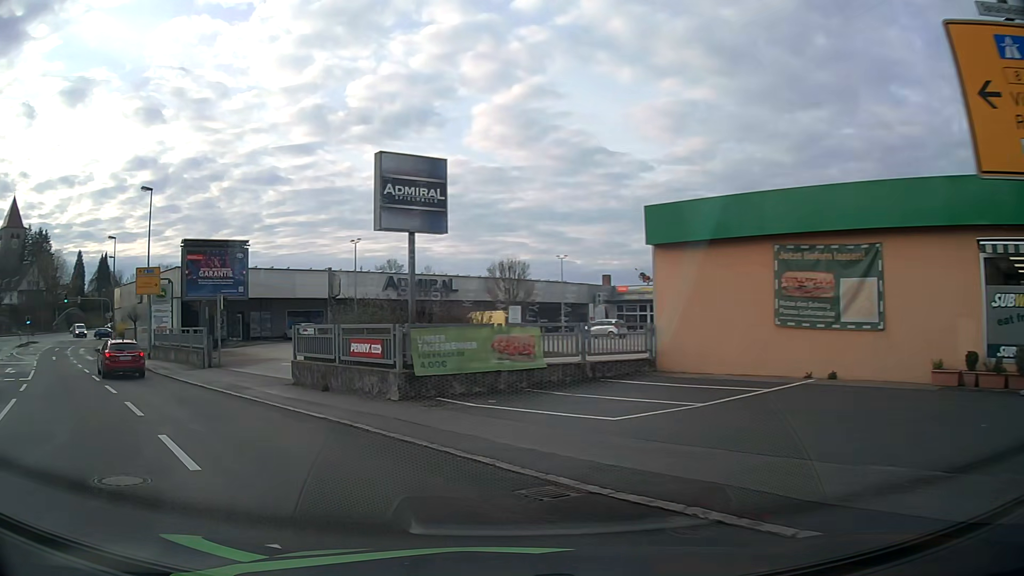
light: Day
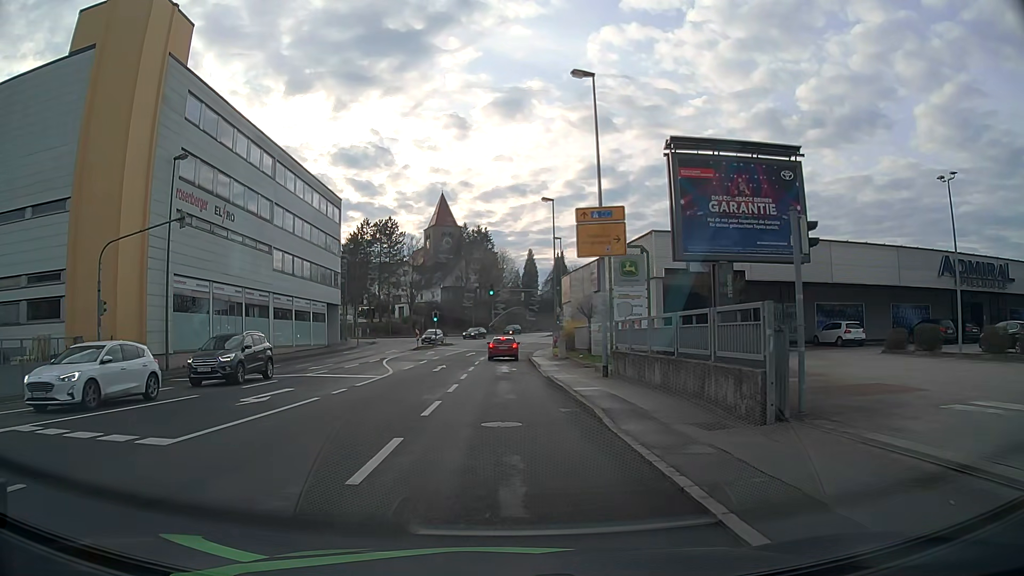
(-8.6, +17.5) m; -41°
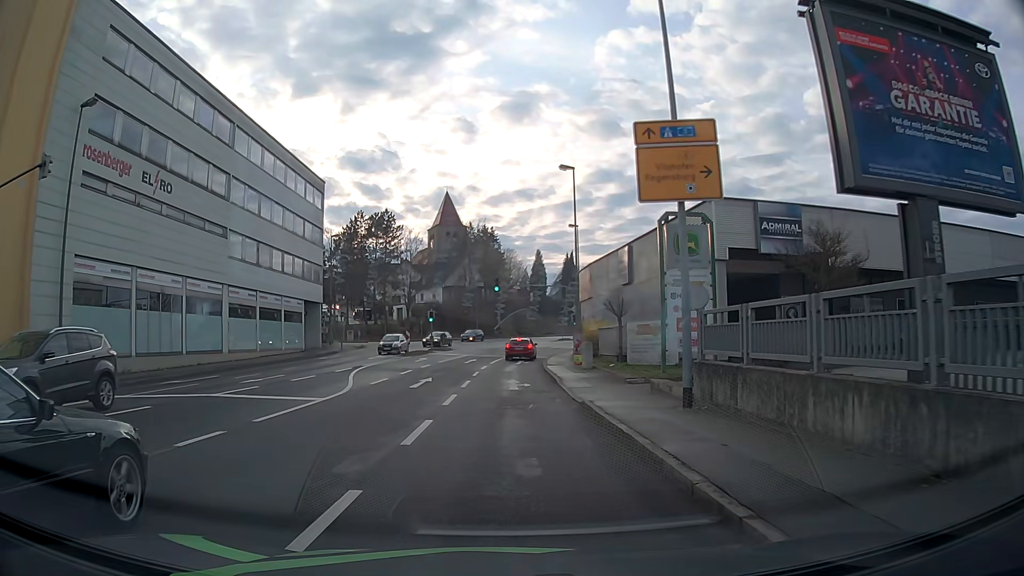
(0.0, +9.3) m; -1°
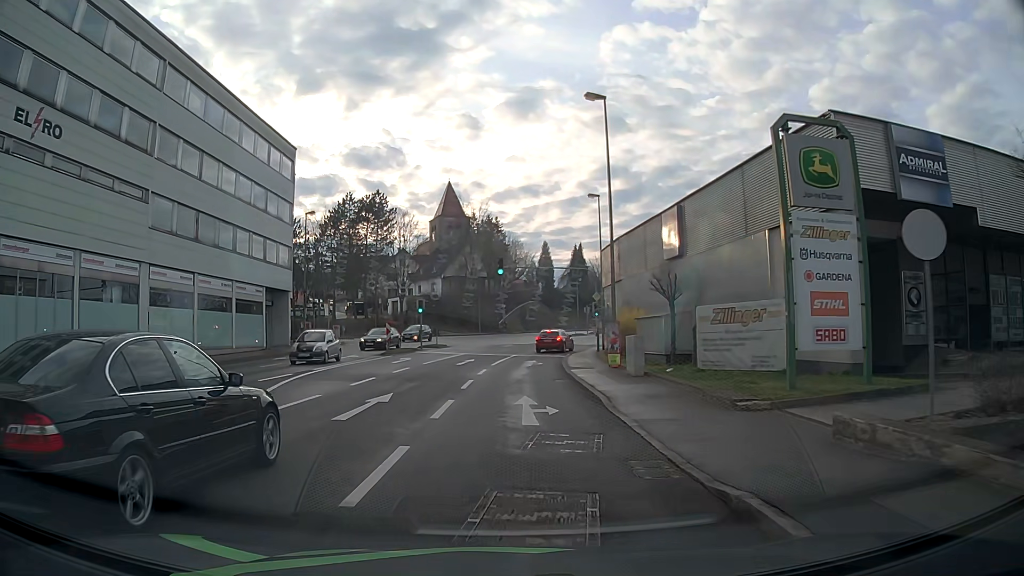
(0.0, +10.0) m; 0°
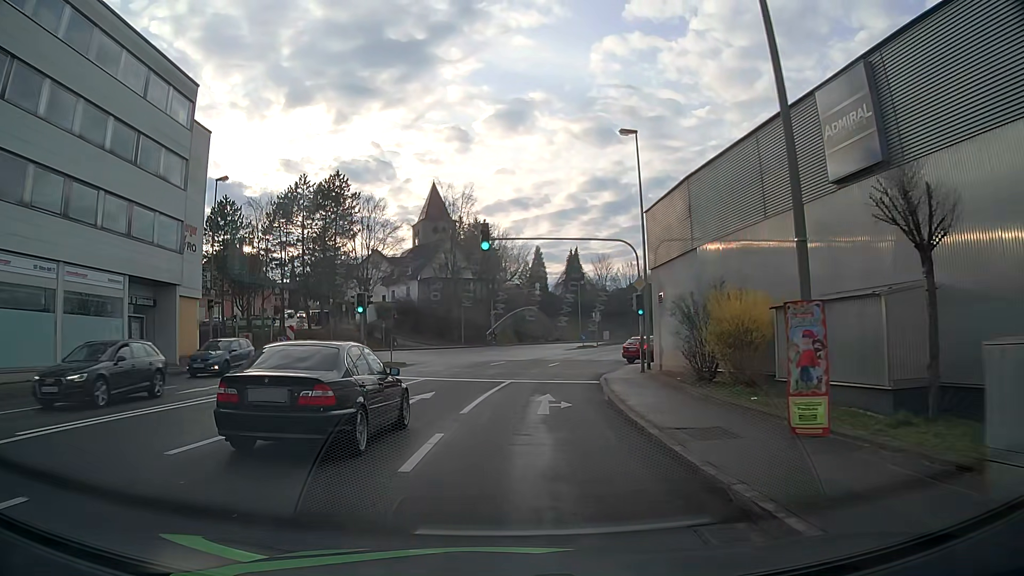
(-0.1, +16.3) m; 0°
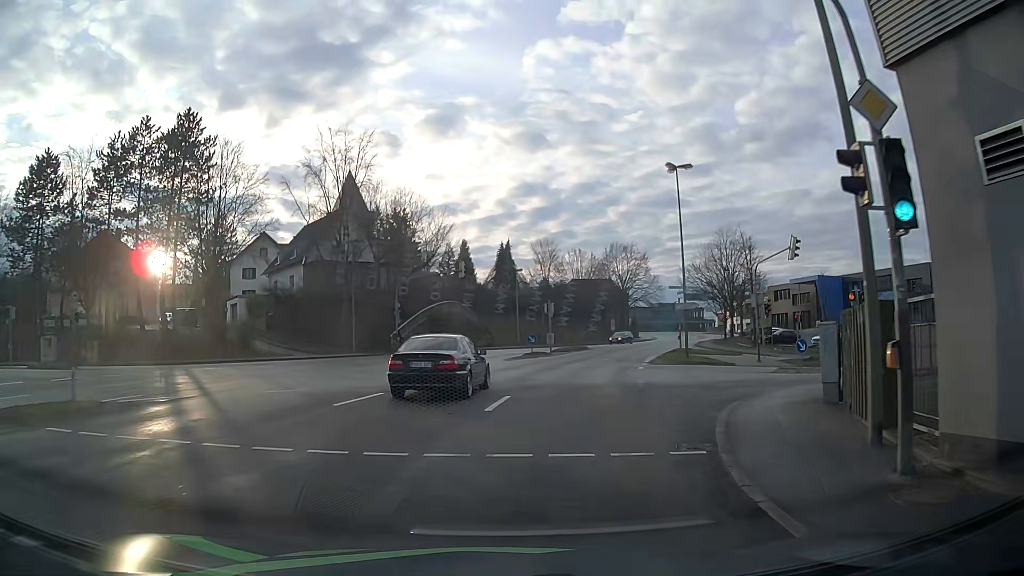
(+0.7, +21.1) m; +5°
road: tertiary_link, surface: asphalt
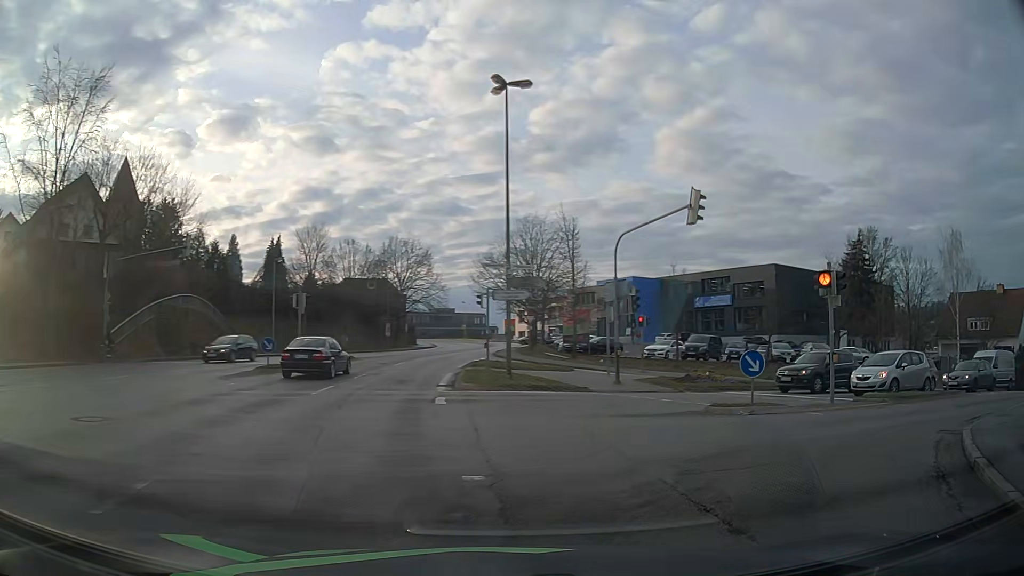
(+1.7, +13.0) m; +20°
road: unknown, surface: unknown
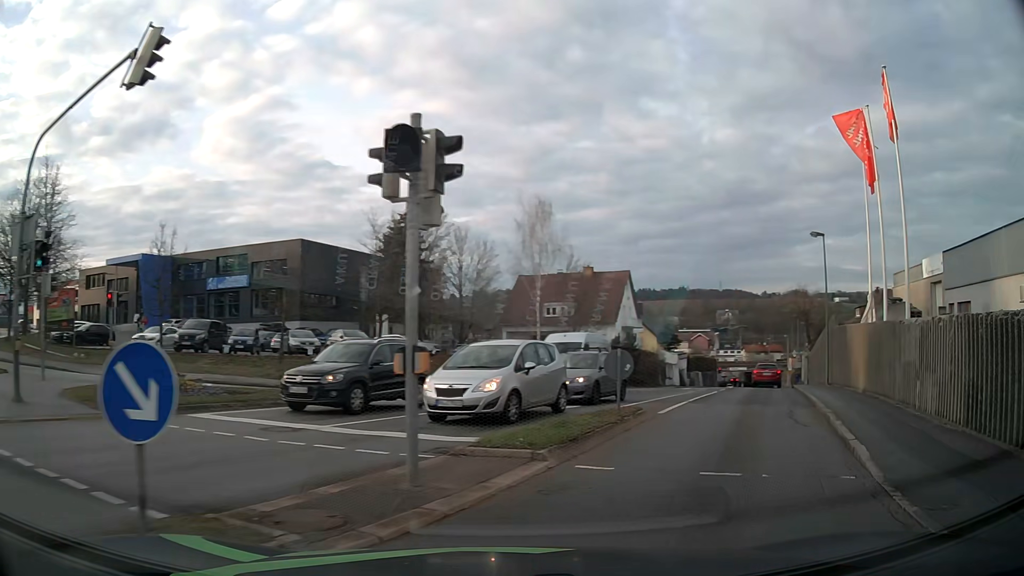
(+3.5, +10.2) m; +40°
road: tertiary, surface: asphalt
